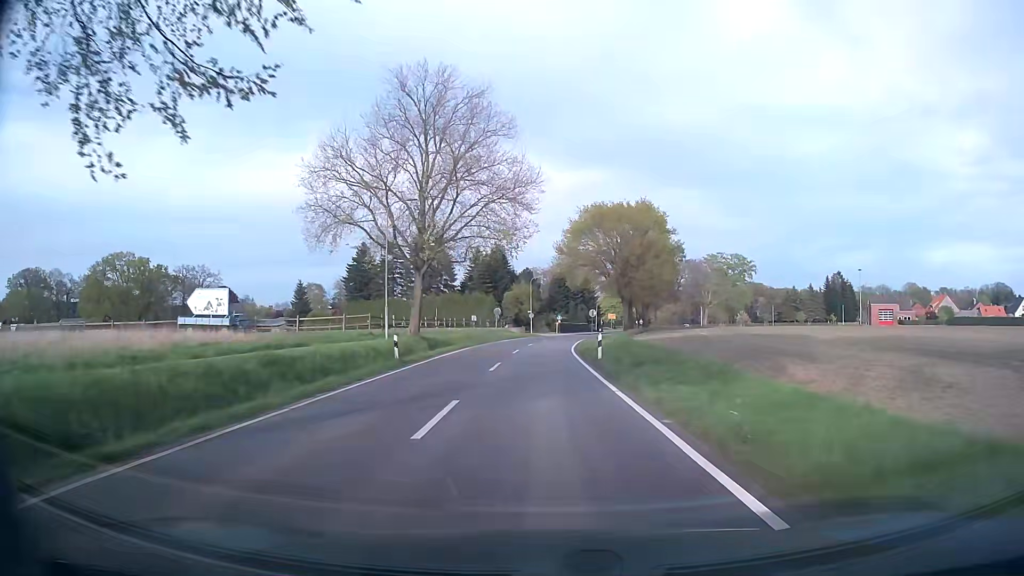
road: tertiary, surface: asphalt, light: Day
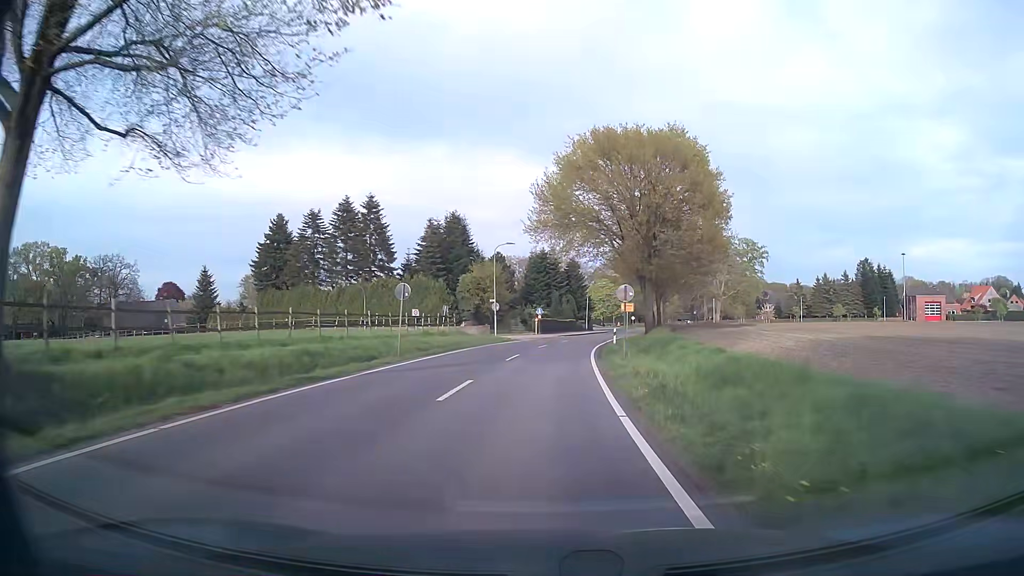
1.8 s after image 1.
(+0.1, +32.9) m; +1°
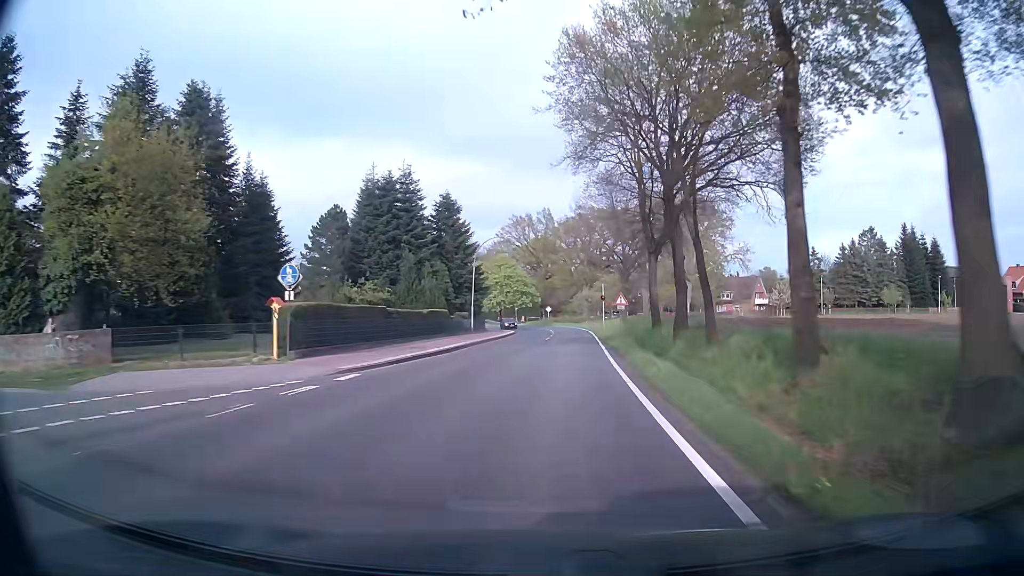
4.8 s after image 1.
(+3.8, +53.4) m; +9°
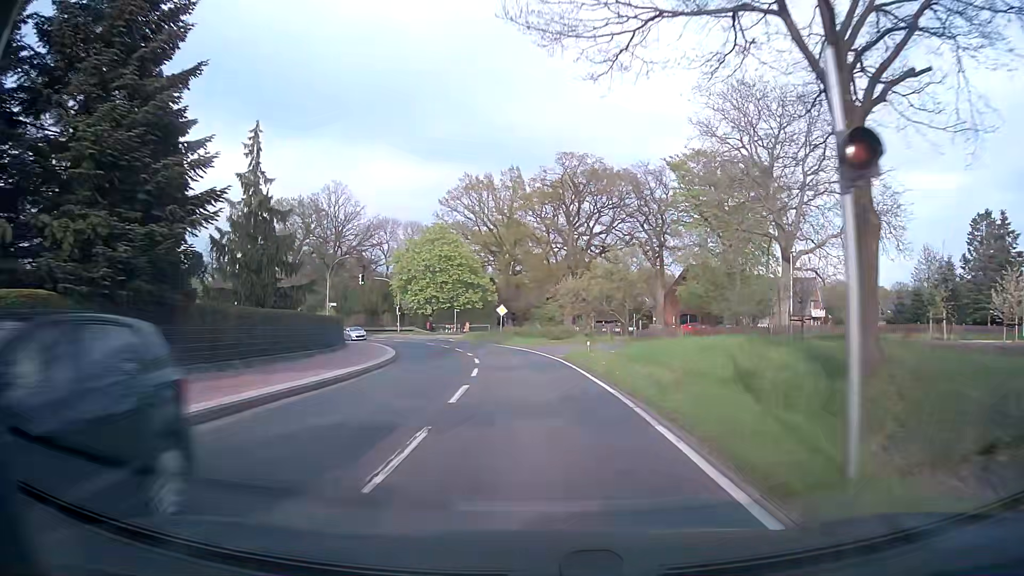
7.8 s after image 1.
(+2.3, +45.9) m; +3°
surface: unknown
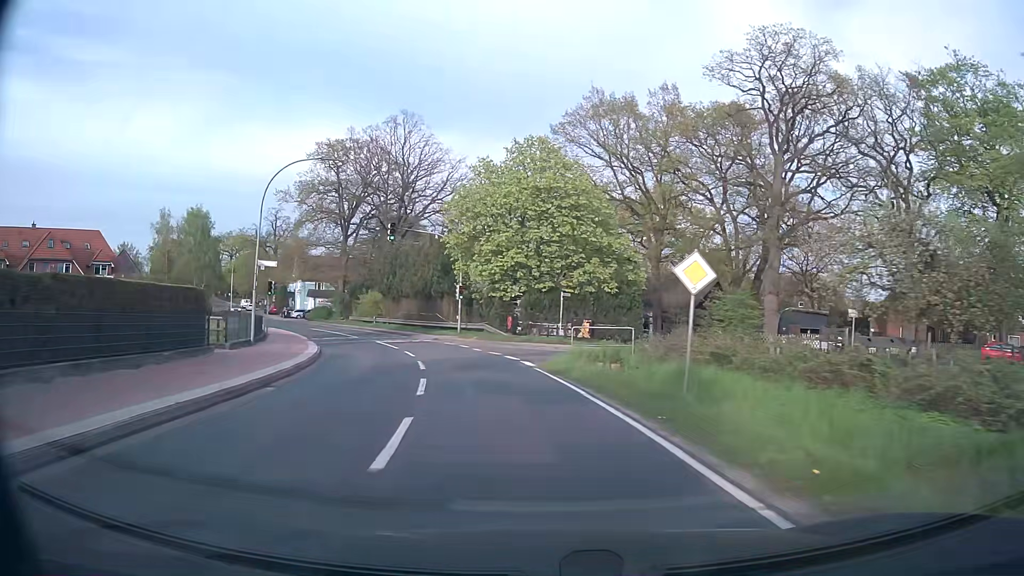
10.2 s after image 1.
(-2.7, +35.8) m; -11°
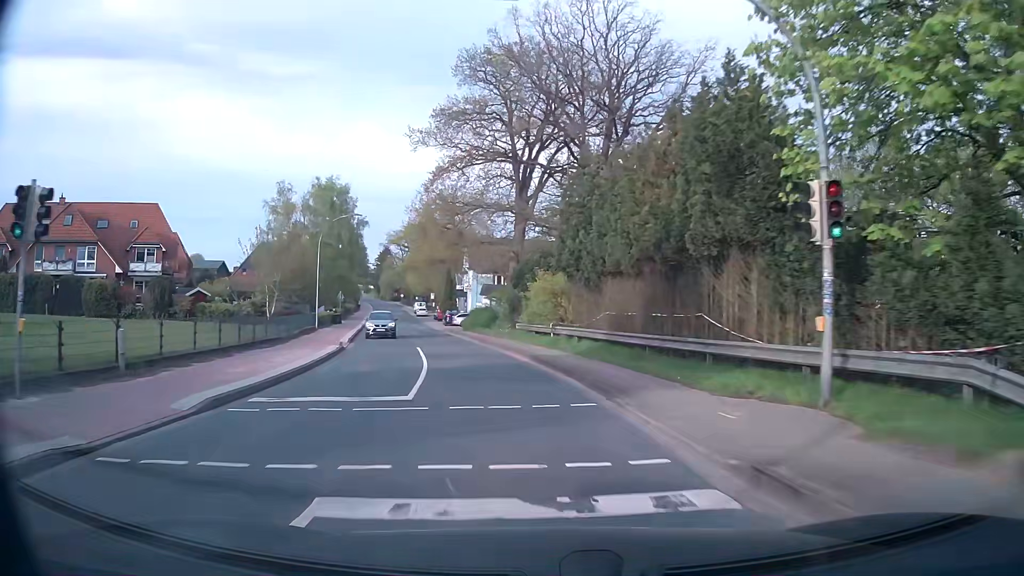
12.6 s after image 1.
(-5.2, +32.4) m; -19°
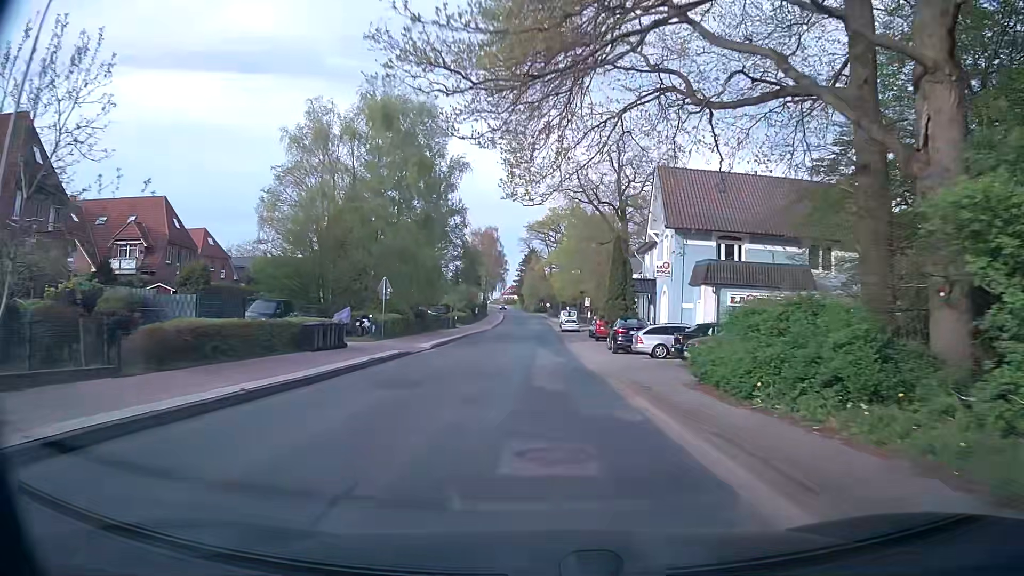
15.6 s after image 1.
(-5.8, +38.8) m; -13°
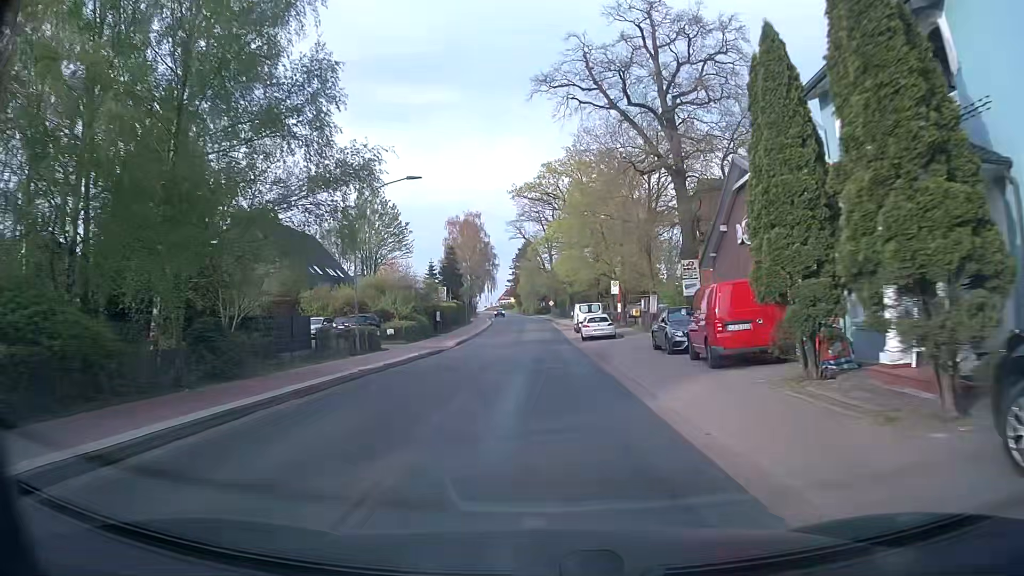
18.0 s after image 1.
(+0.1, +30.8) m; 0°
(0, +10) (0, +20) (0, +30) (0, +40) (0, +50) (0, +60) (0, +70) (-1, +80) (-2, +90) (-2, +100) m
